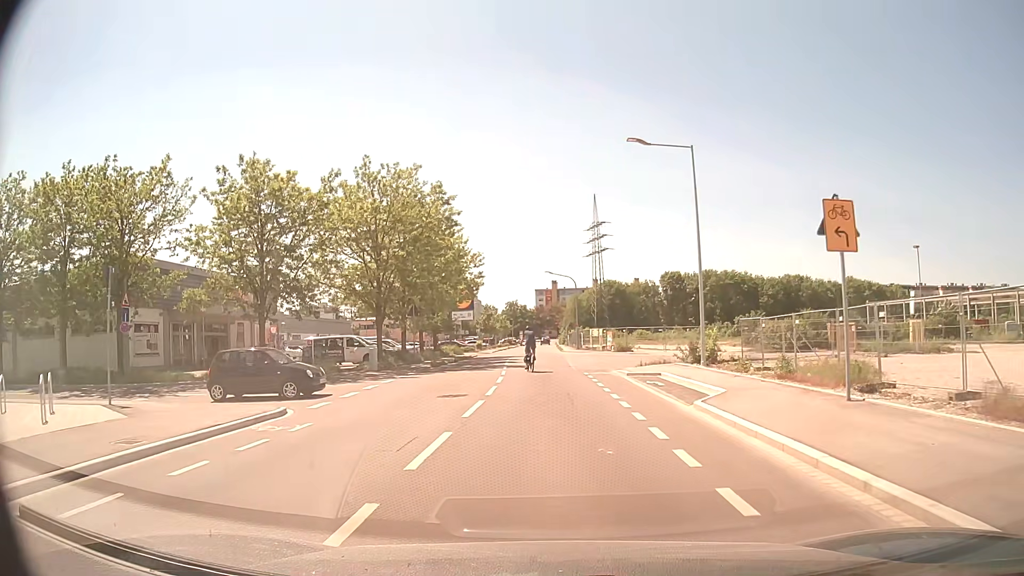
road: residential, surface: asphalt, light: Day
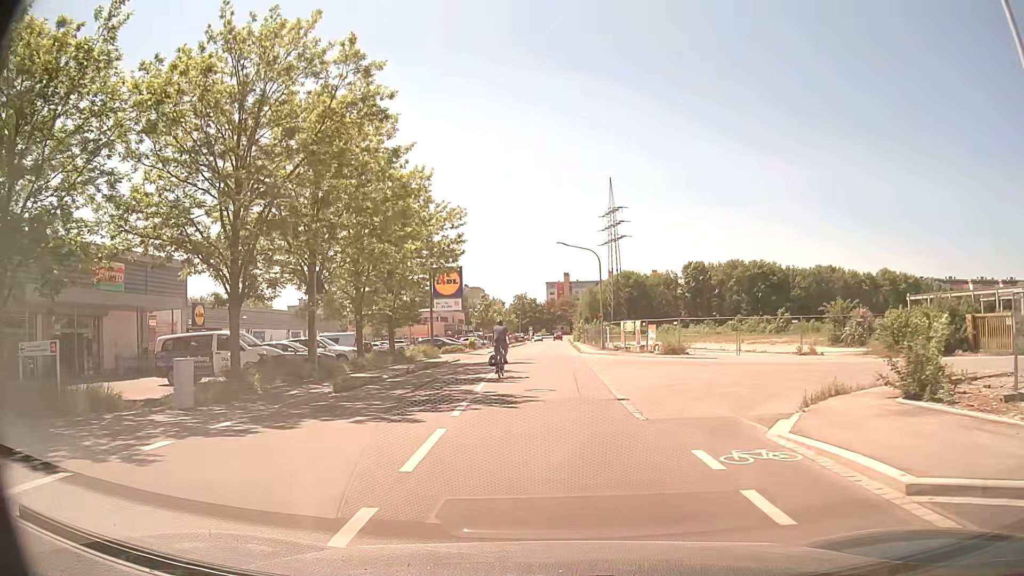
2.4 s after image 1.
(0.0, +18.2) m; -1°
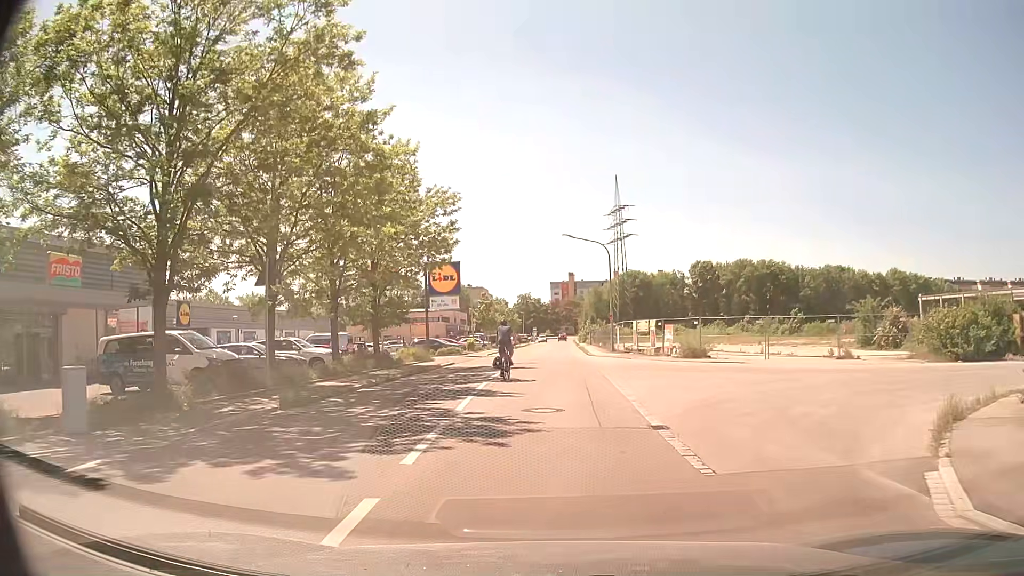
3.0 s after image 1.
(0.0, +4.1) m; 0°
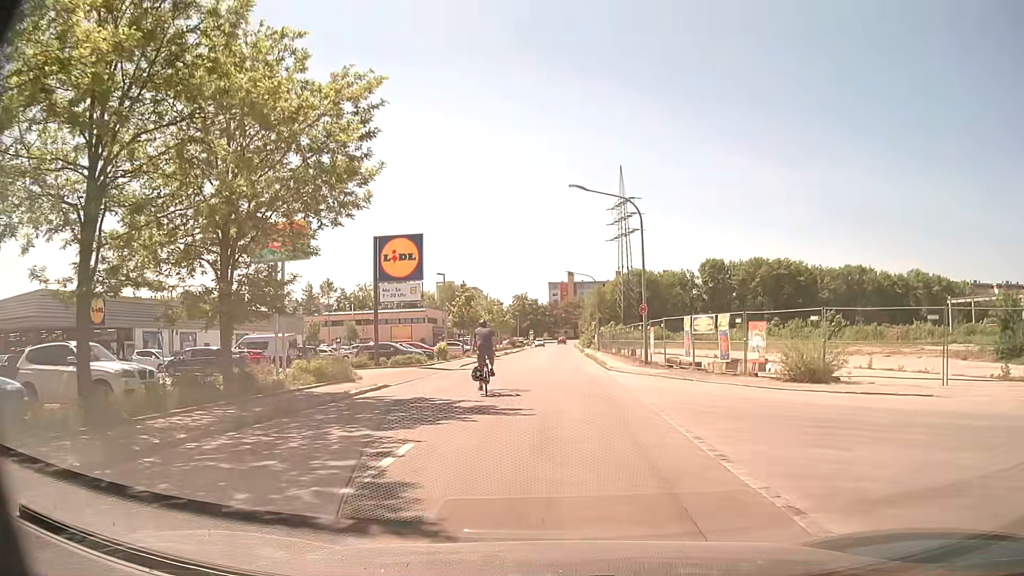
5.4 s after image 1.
(-0.1, +15.3) m; 0°
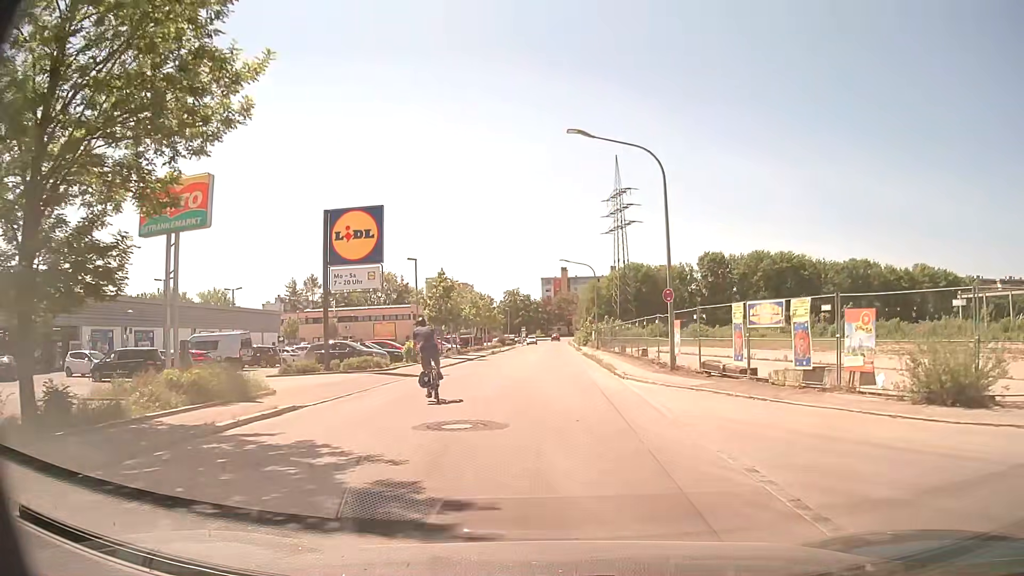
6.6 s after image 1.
(0.0, +7.5) m; +1°
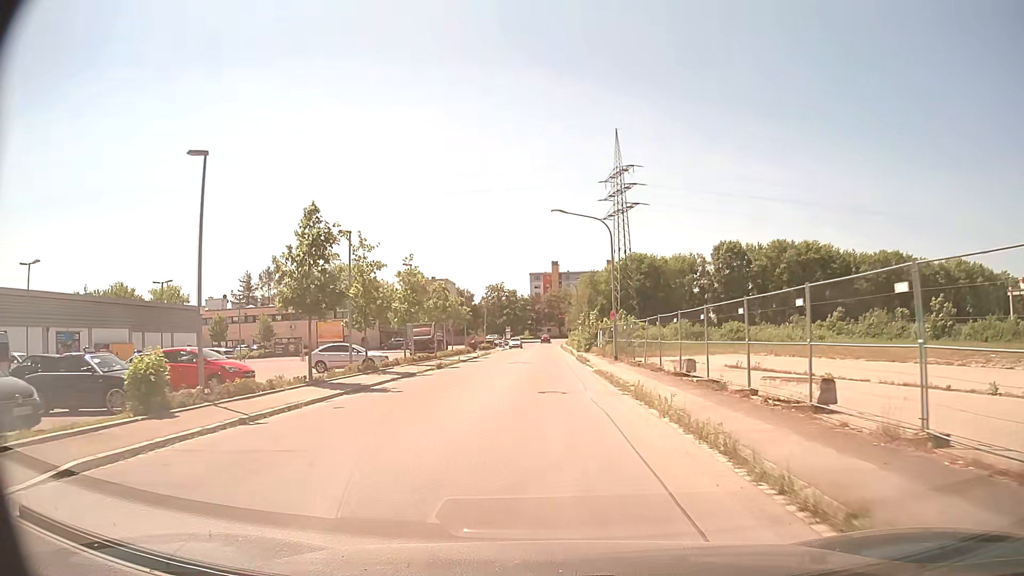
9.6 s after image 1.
(+0.3, +24.1) m; +1°
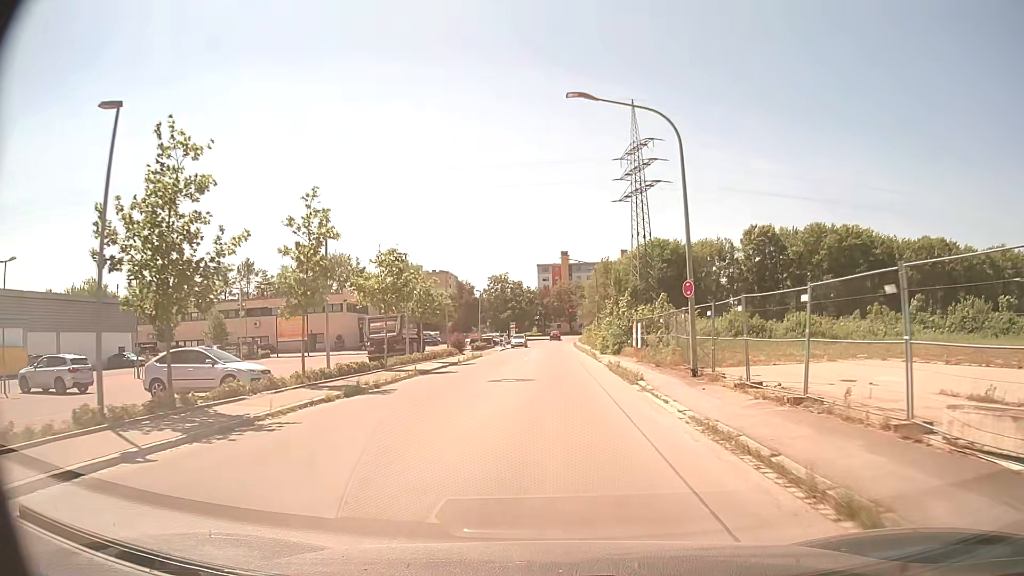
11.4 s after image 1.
(0.0, +16.9) m; 0°
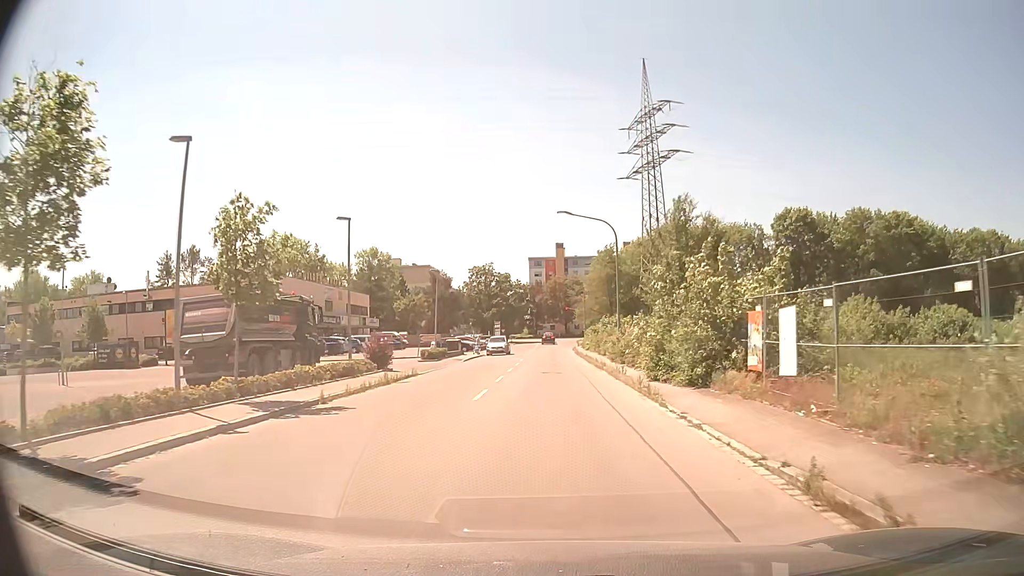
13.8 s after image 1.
(-0.1, +22.3) m; 0°
(0, +10) (0, +20) (0, +30) (0, +40) (0, +50) (0, +60) (0, +70) (0, +80) (0, +90) (0, +100) m
